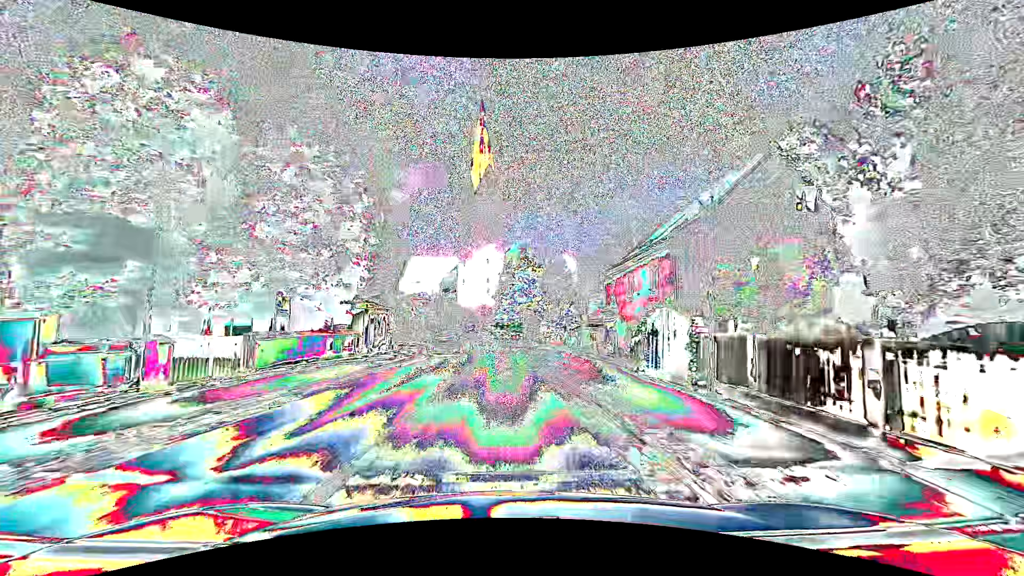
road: primary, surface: asphalt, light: Day
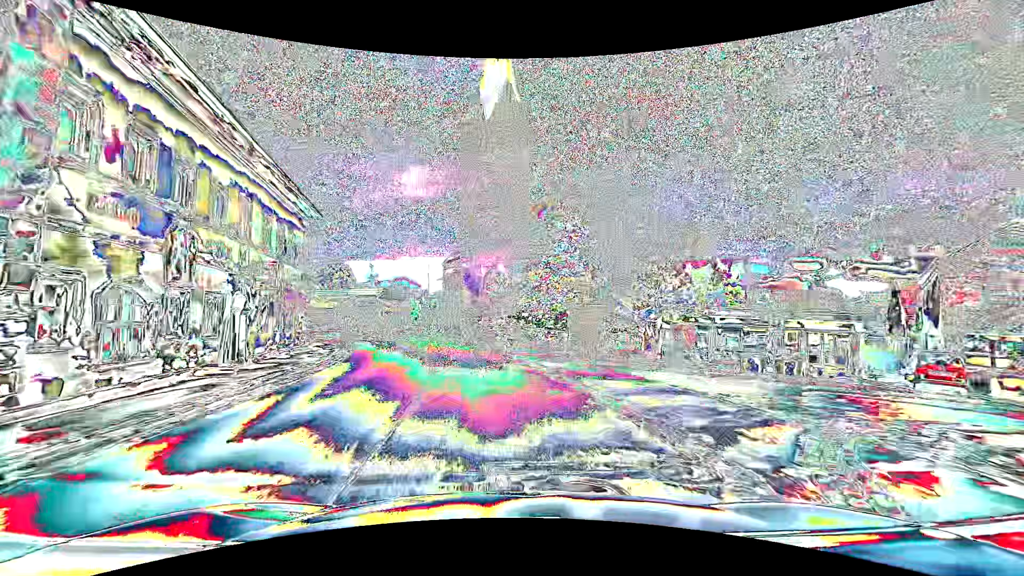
(+0.1, +30.4) m; -1°
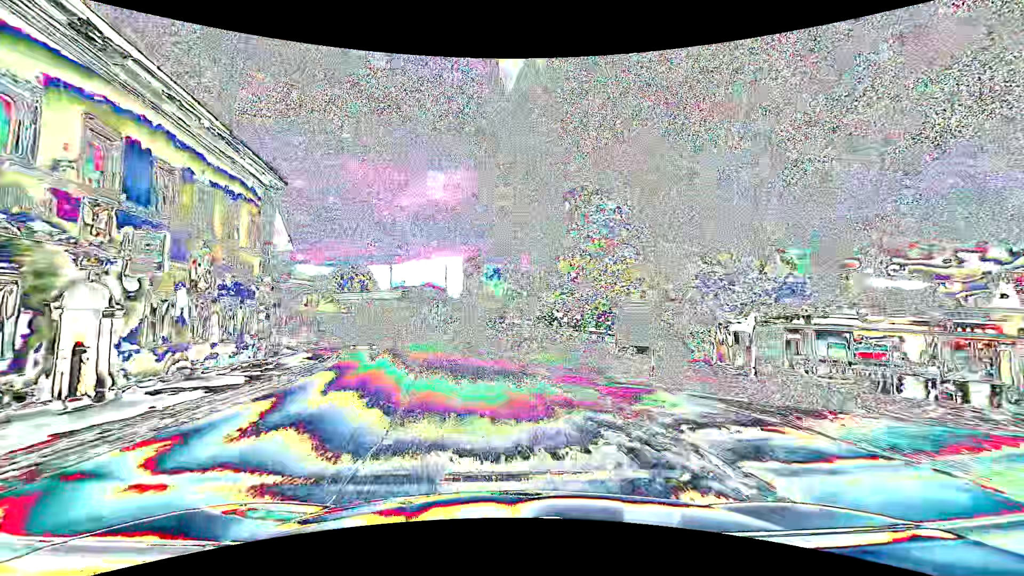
(-0.1, +7.6) m; -3°
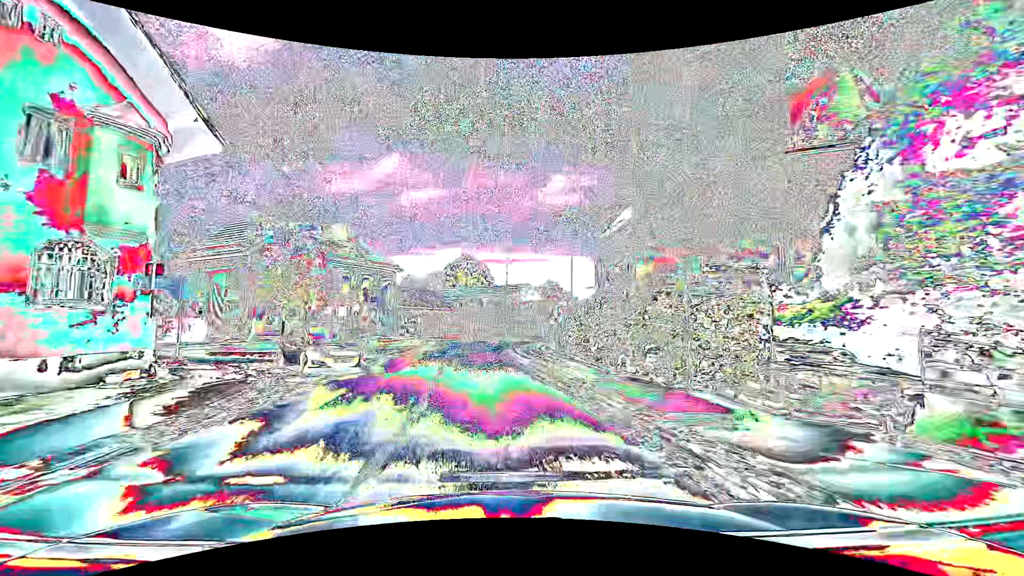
(-2.7, +22.4) m; -14°
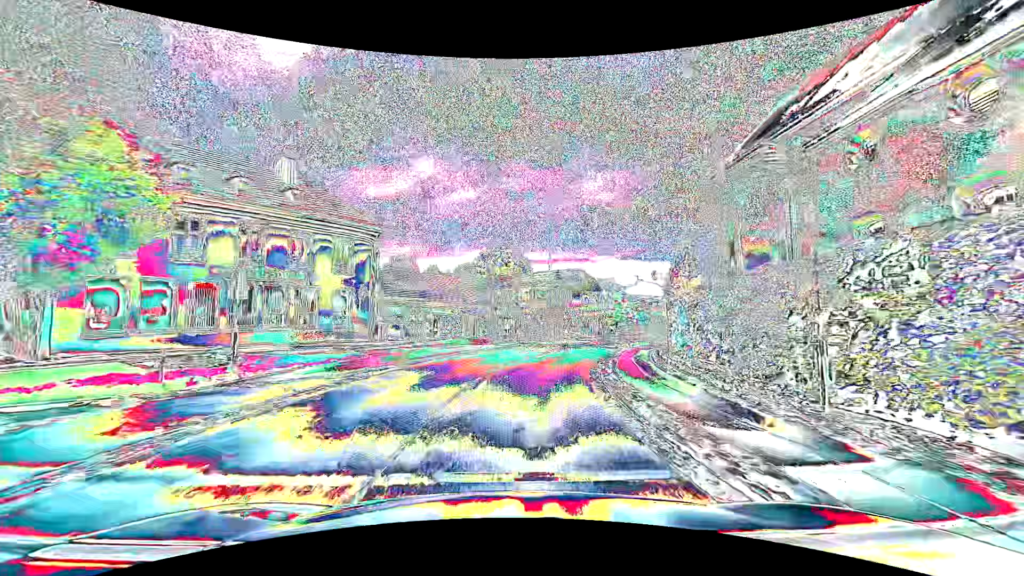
(-1.4, +22.6) m; -5°
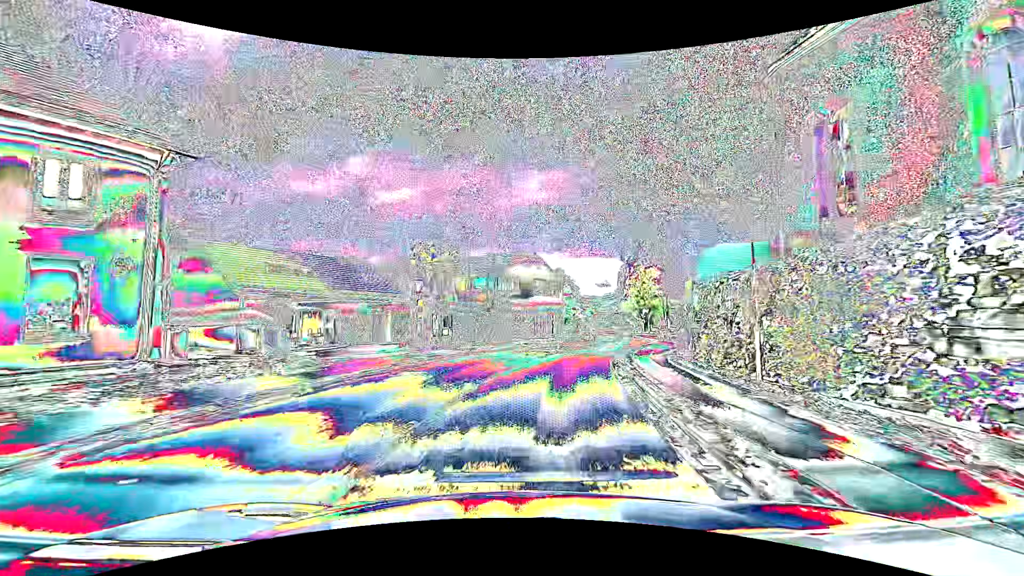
(+0.6, +15.2) m; +6°
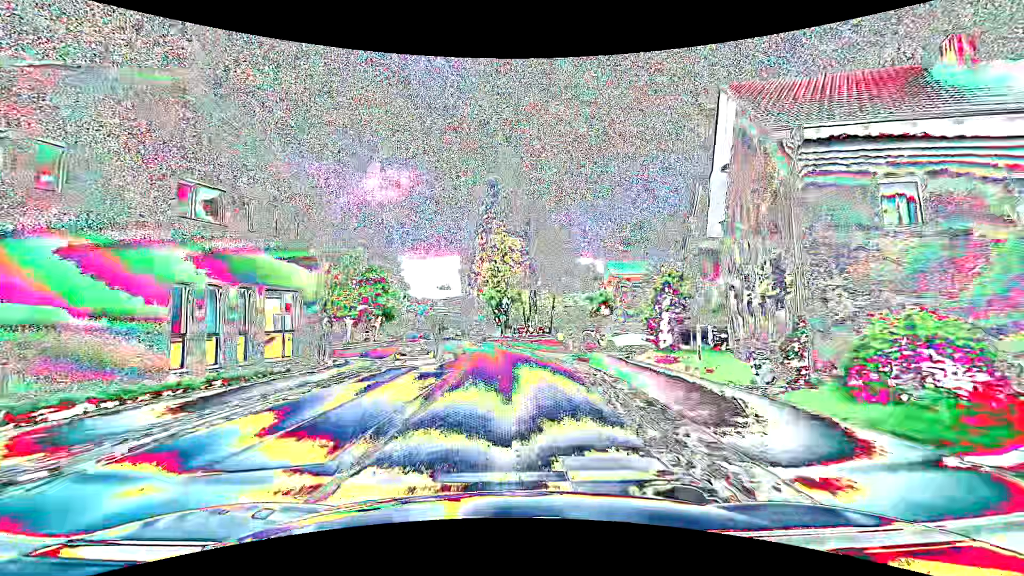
(+7.6, +37.0) m; +19°
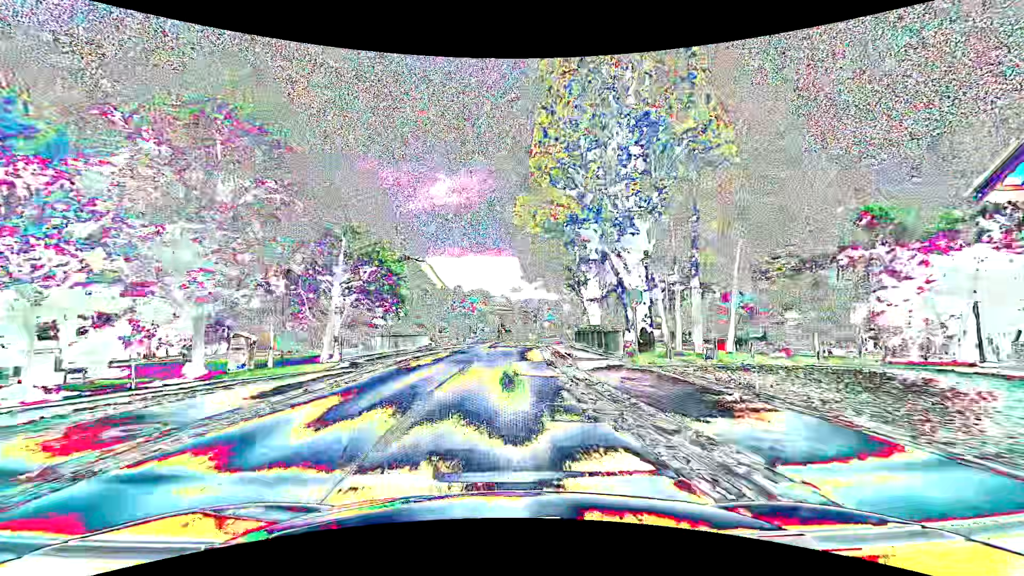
(-2.0, +37.9) m; -8°
(0, +10) (0, +20) (0, +30) (+1, +40) (+1, +50) (+2, +60) (+3, +70) (+4, +80) (+5, +90) (+7, +100) m
